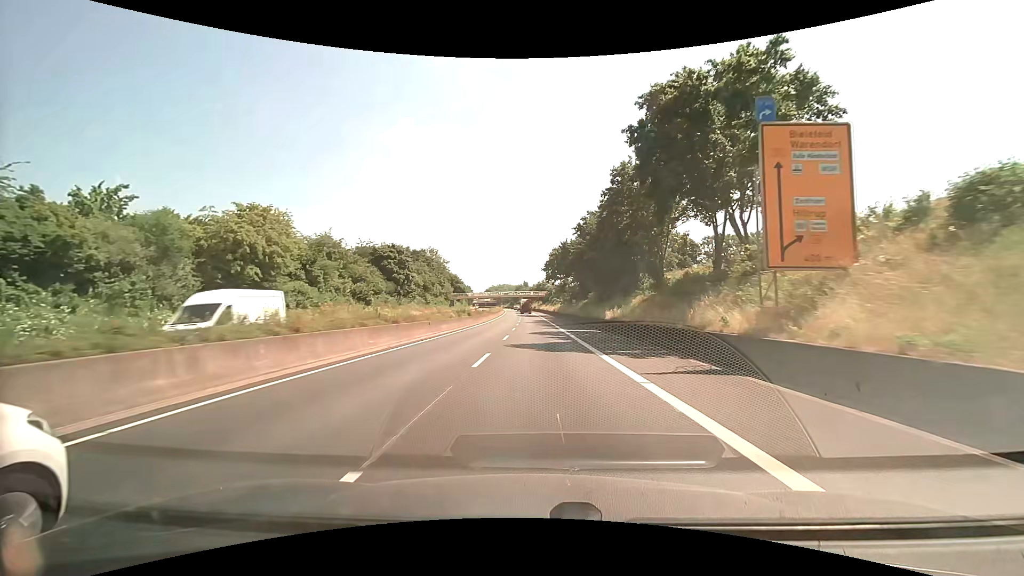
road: trunk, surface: asphalt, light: Day
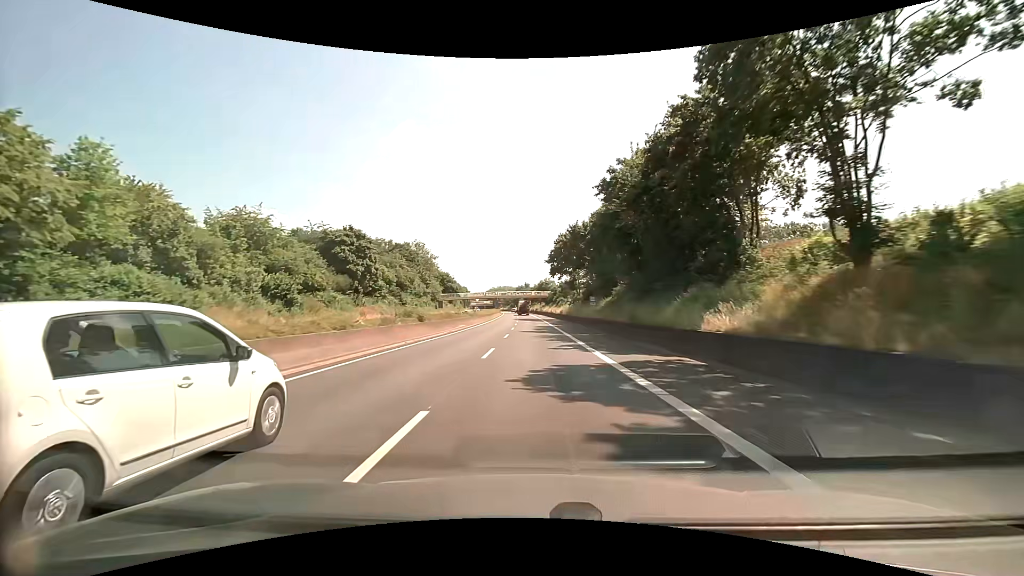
(0.0, +21.6) m; 0°
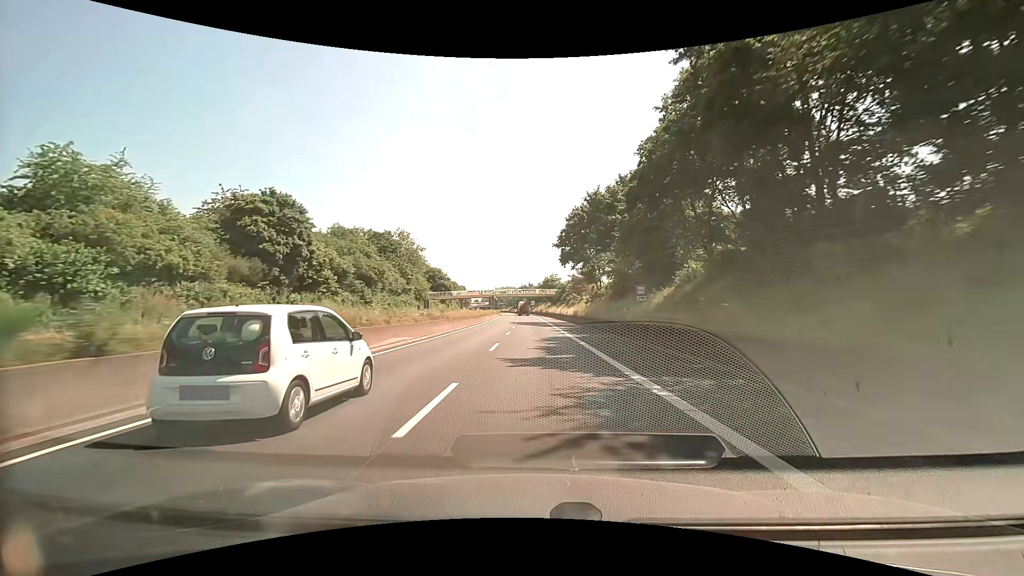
(-0.1, +21.5) m; 0°
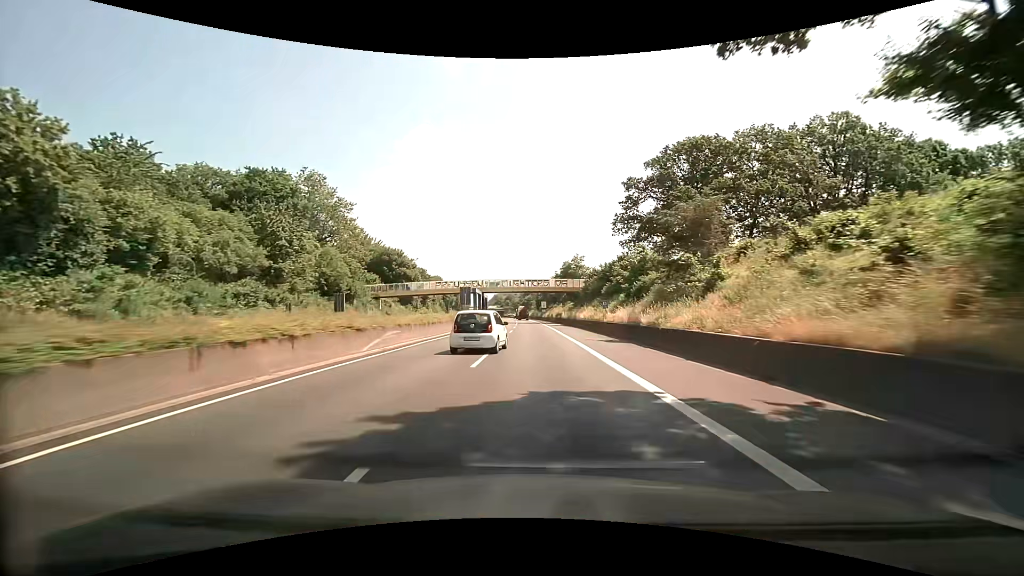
(-0.8, +53.4) m; -1°
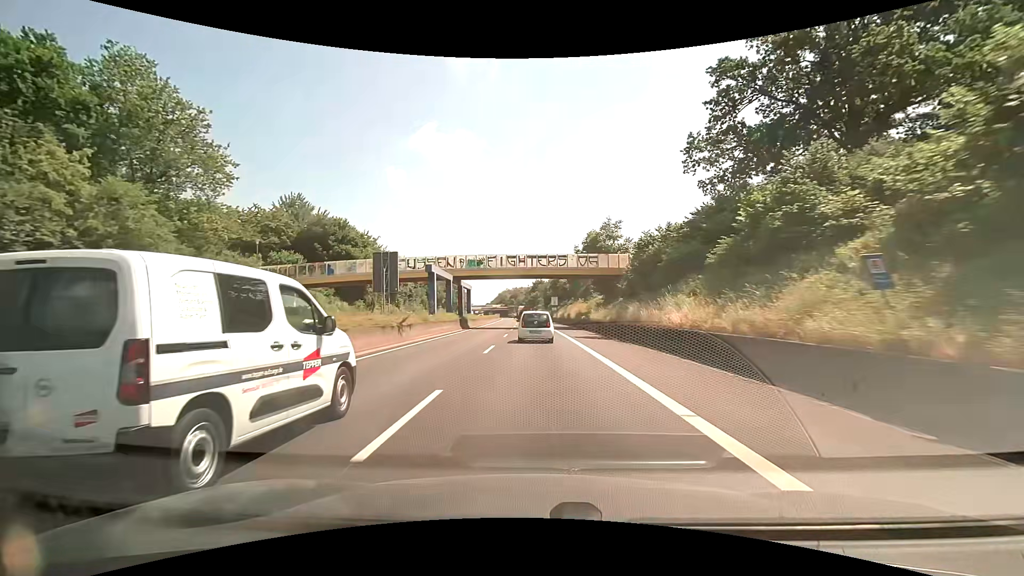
(-0.2, +32.0) m; -1°
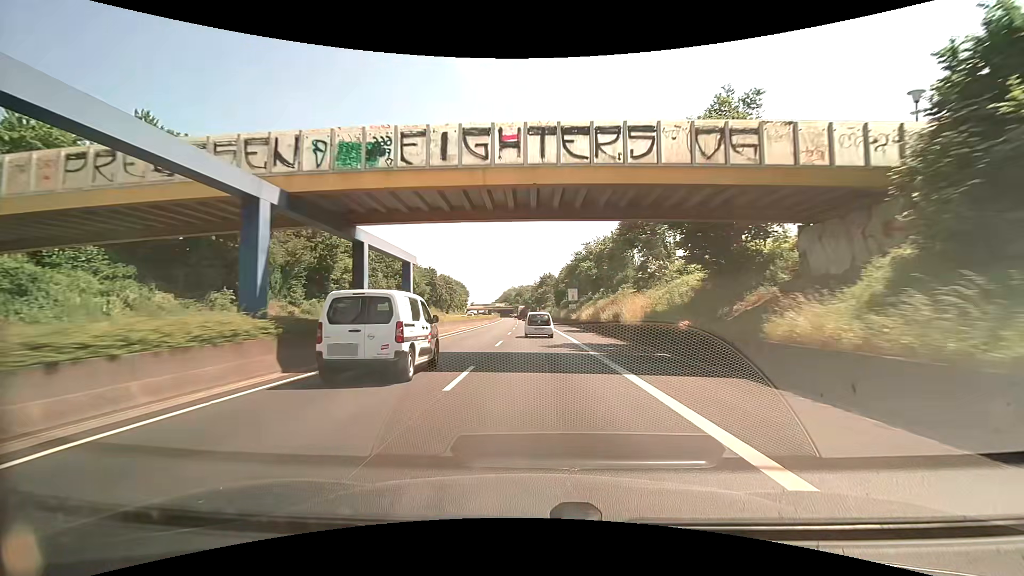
(-0.3, +32.2) m; -1°
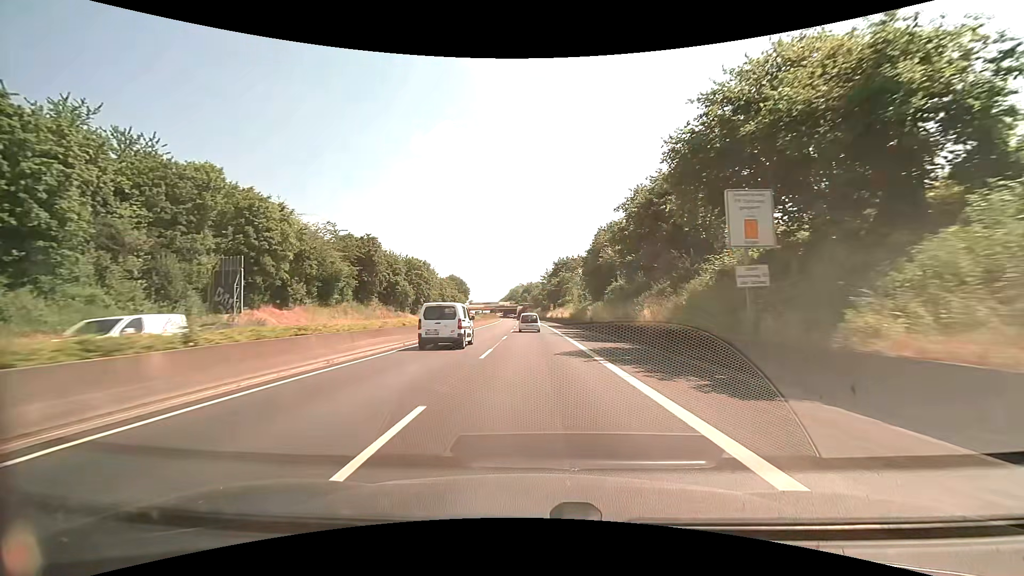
(+0.2, +53.8) m; -1°
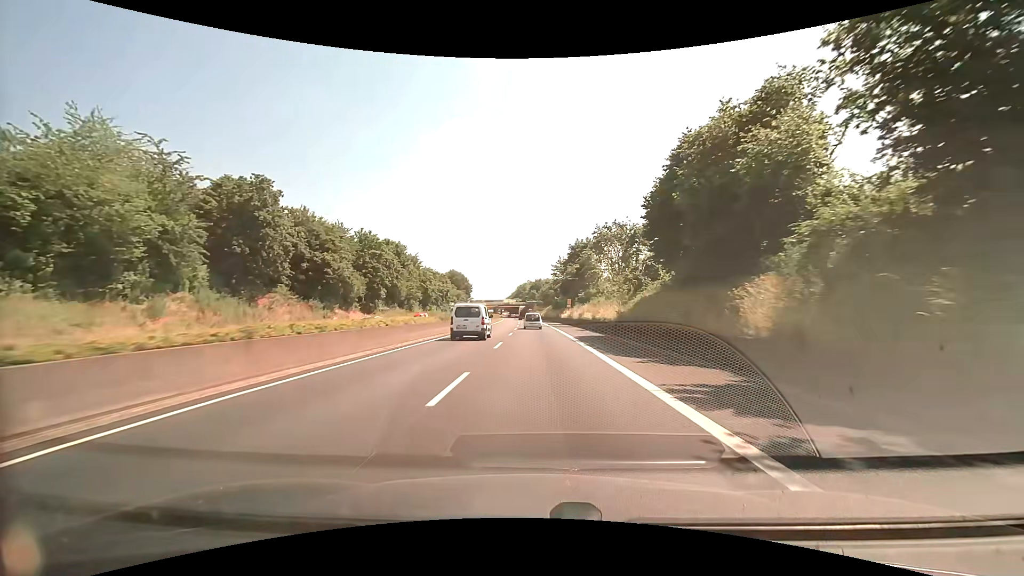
(-0.2, +32.3) m; -2°
(0, +10) (0, +20) (0, +30) (0, +40) (0, +50) (0, +60) (0, +70) (0, +80) (0, +90) (0, +100) m
